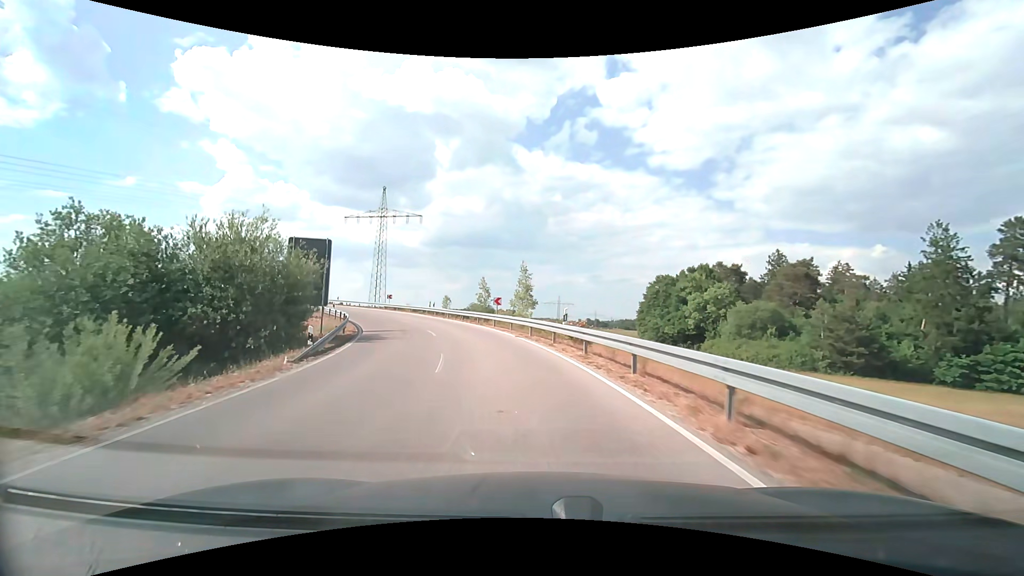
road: unclassified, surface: asphalt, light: Day
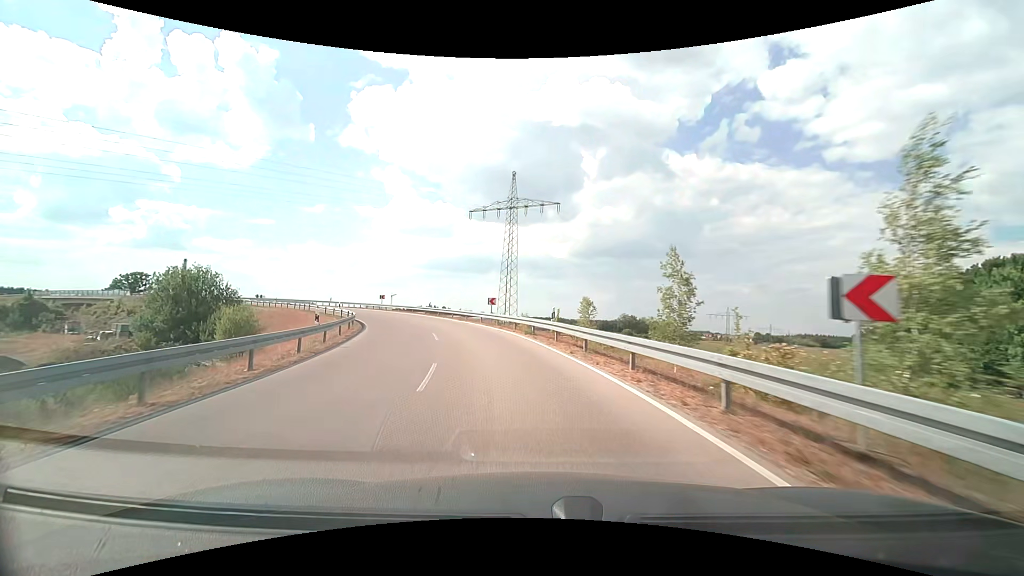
(-4.0, +26.4) m; -17°
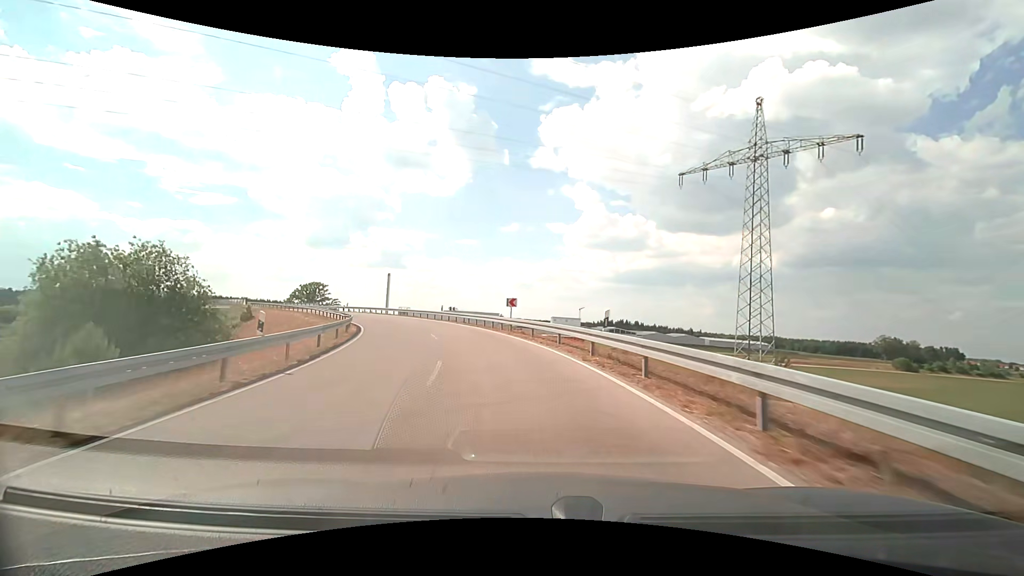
(-6.9, +35.2) m; -22°
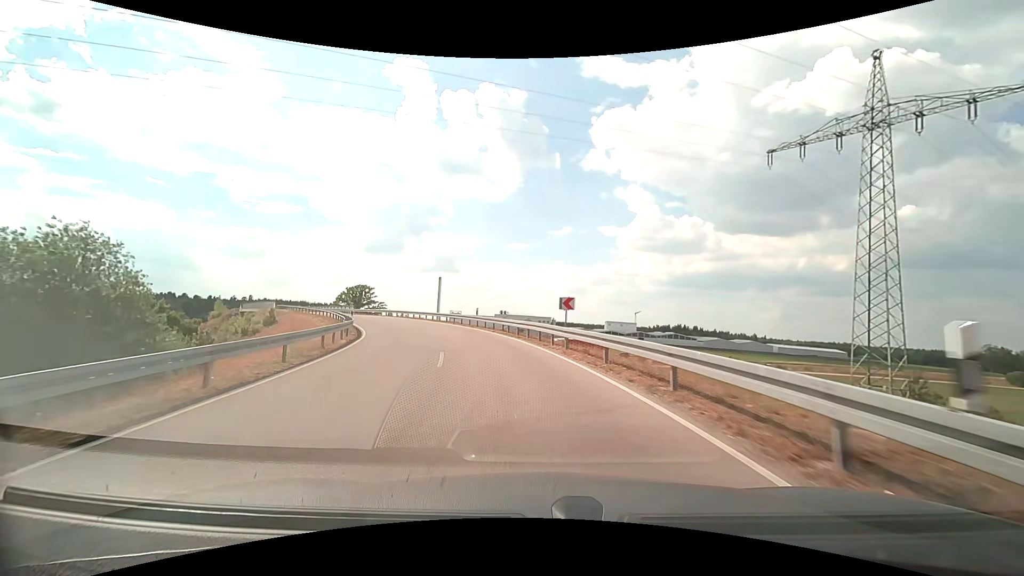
(-0.5, +9.1) m; -6°
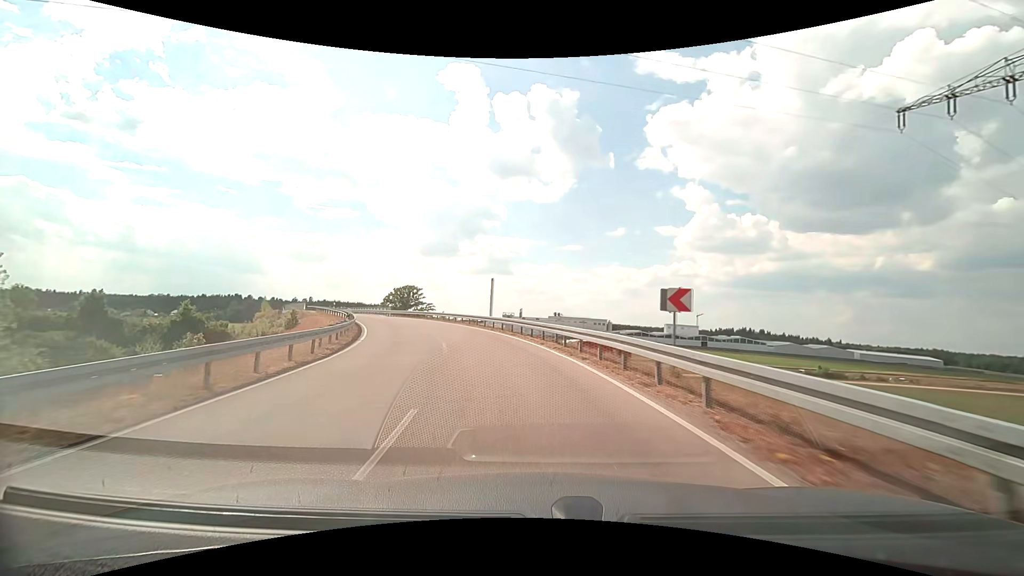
(-0.5, +9.1) m; -6°
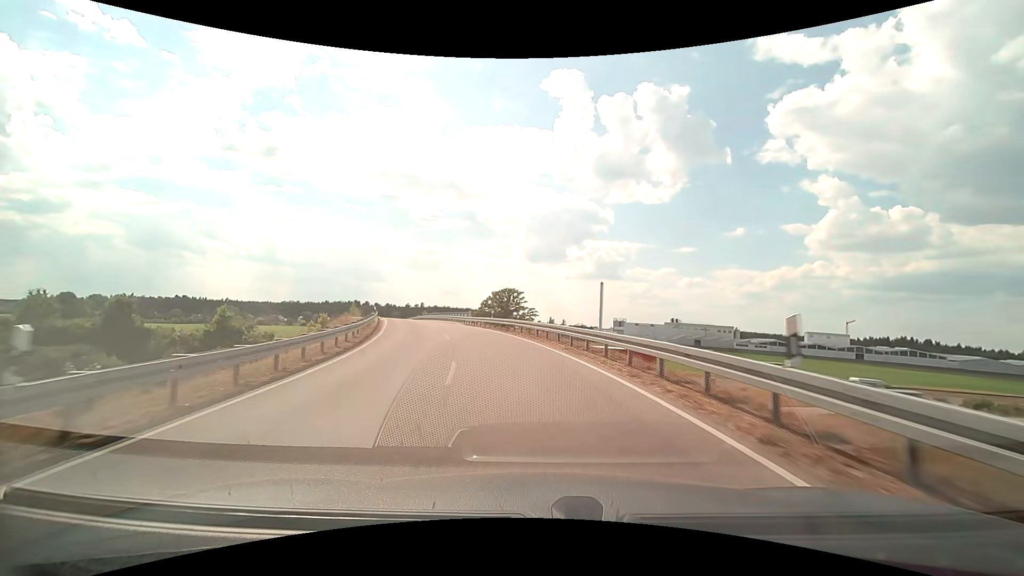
(-2.0, +18.2) m; -12°
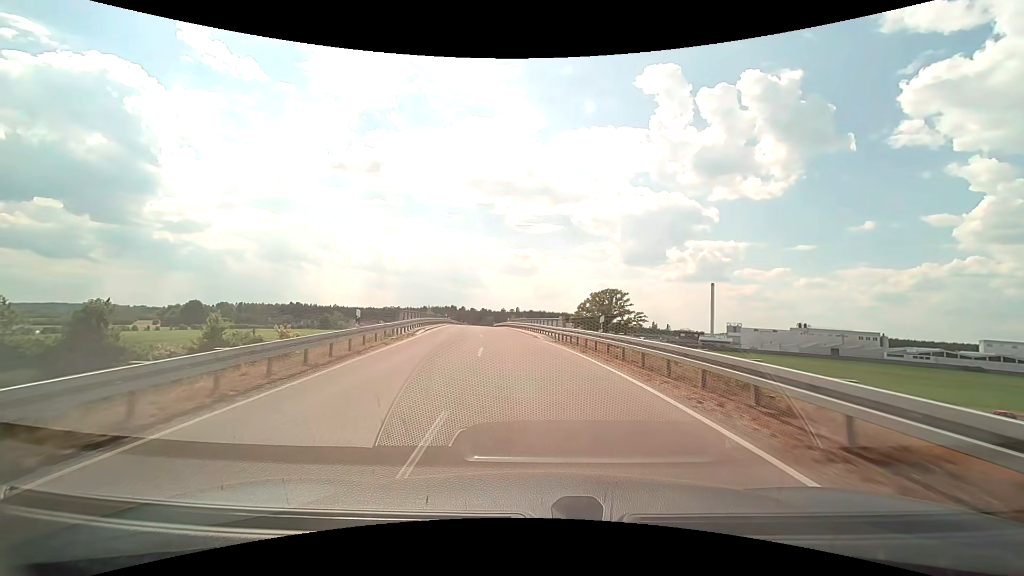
(-1.8, +18.4) m; -11°
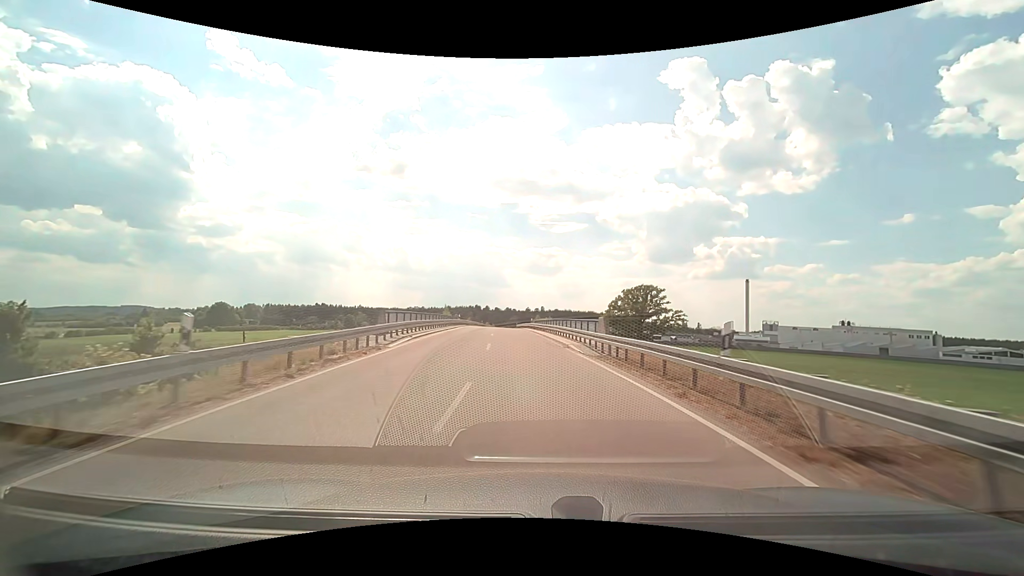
(-0.3, +9.3) m; -3°
